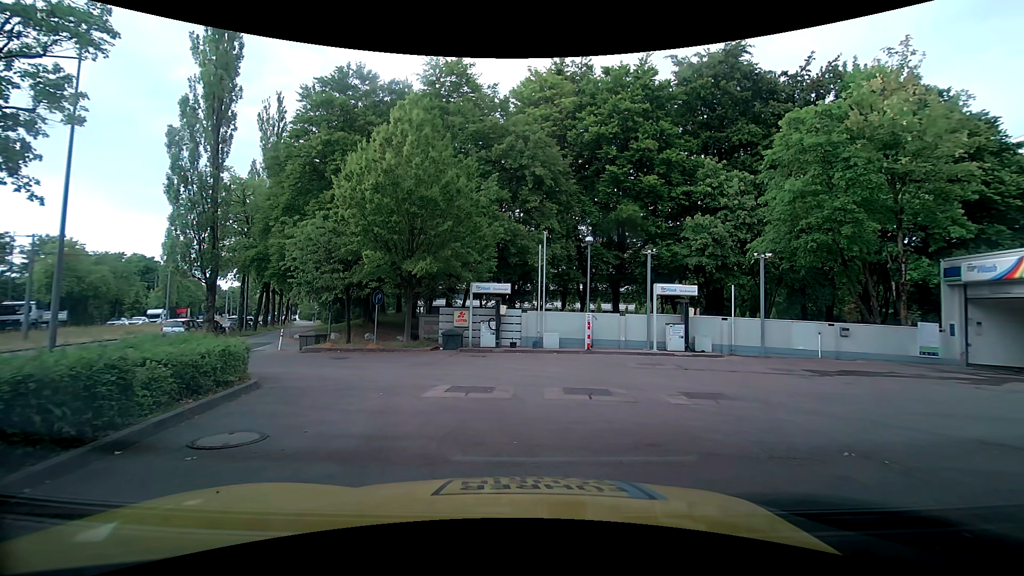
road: service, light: Day
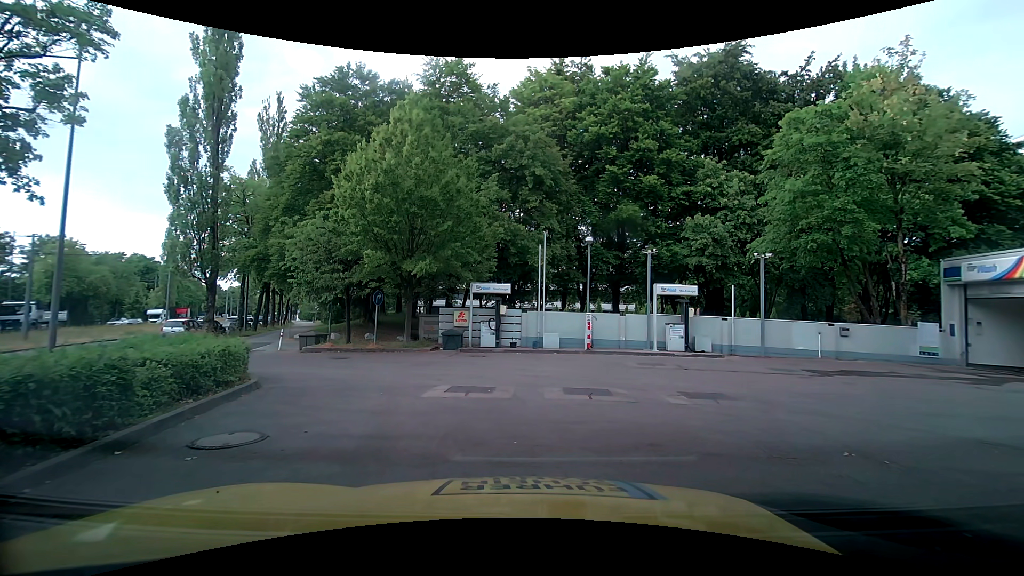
(0.0, 0.0) m; 0°
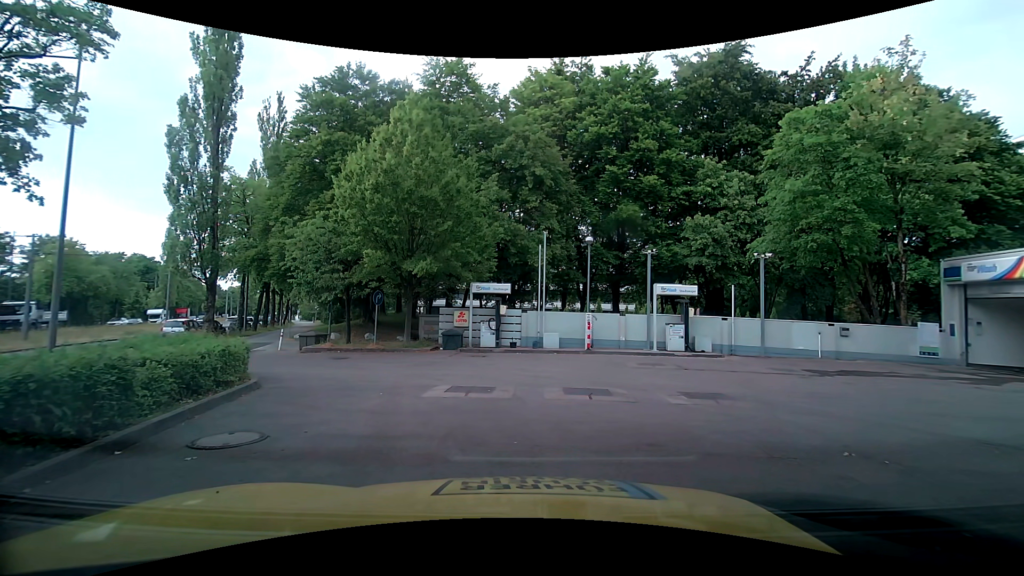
(0.0, 0.0) m; 0°
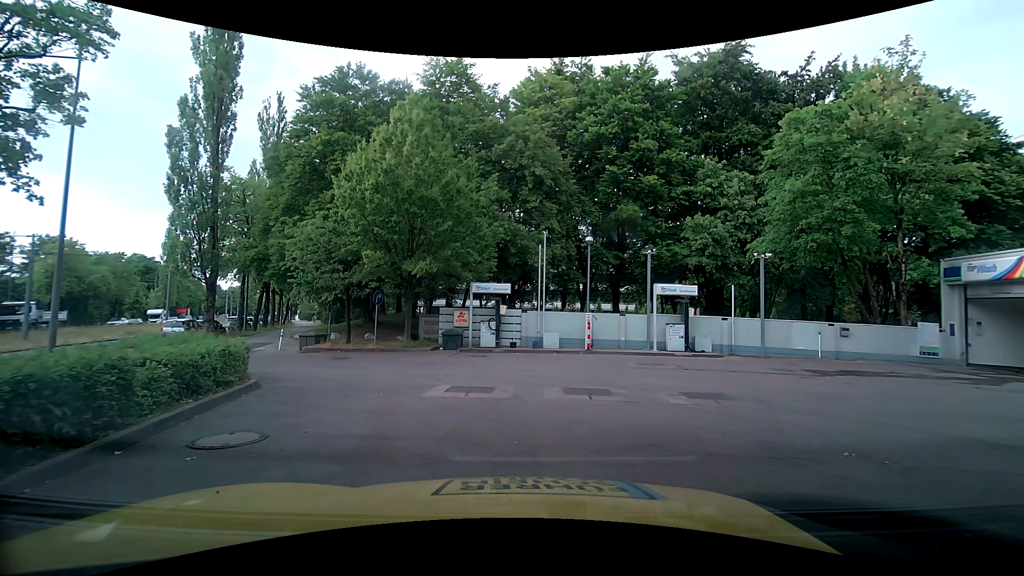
(0.0, 0.0) m; 0°
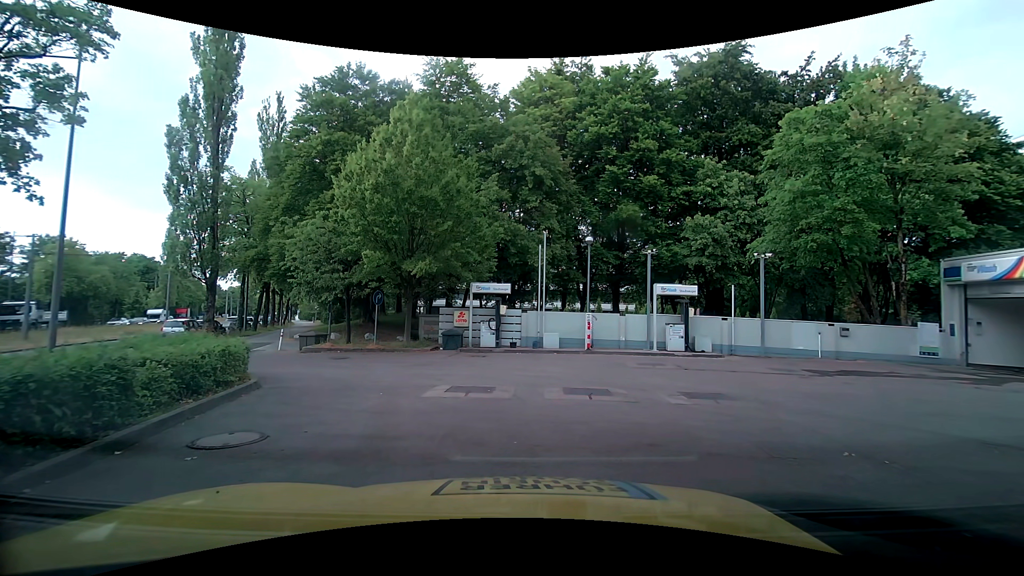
(0.0, 0.0) m; 0°
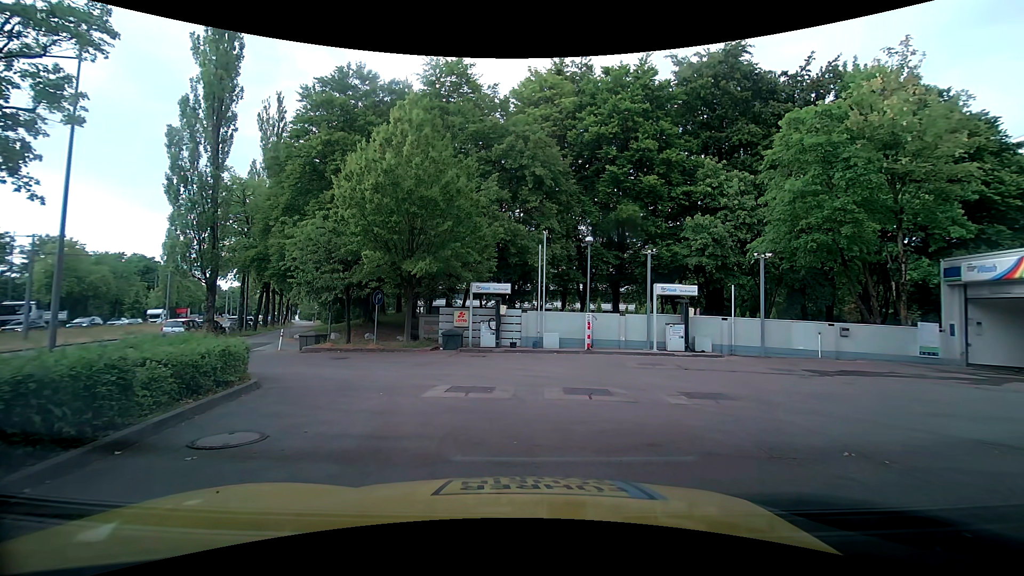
(0.0, 0.0) m; 0°
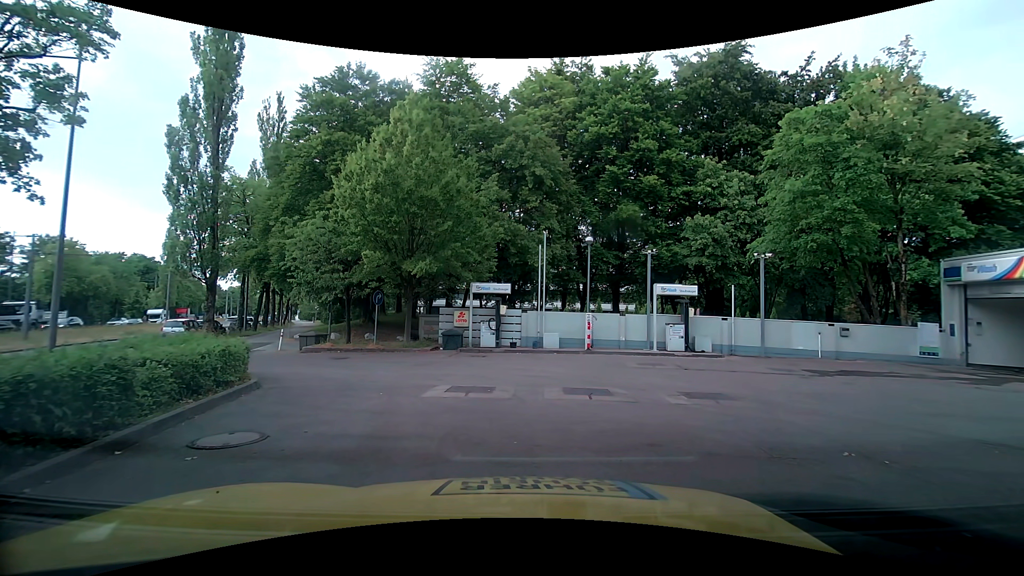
(0.0, 0.0) m; 0°
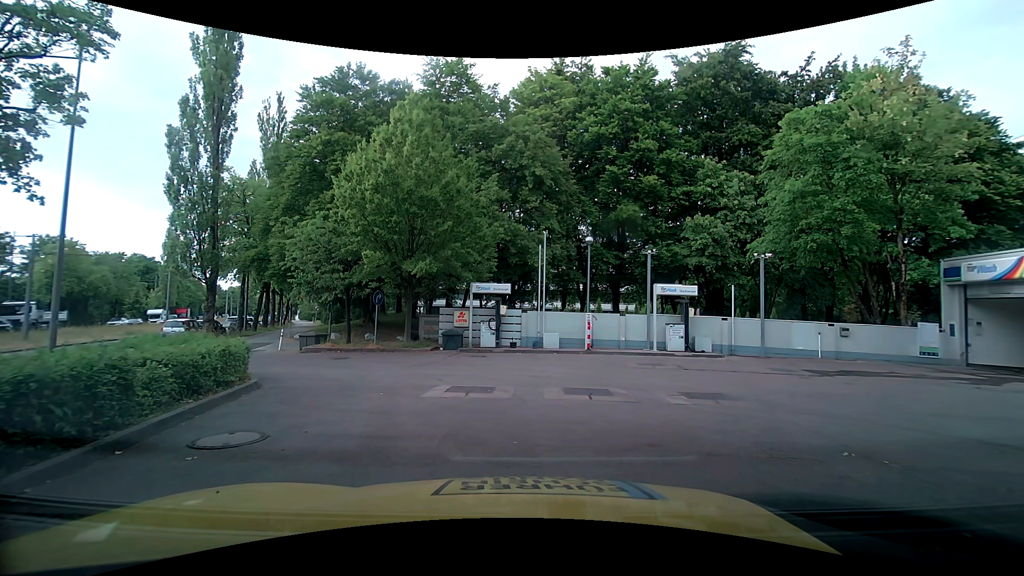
(0.0, 0.0) m; 0°
